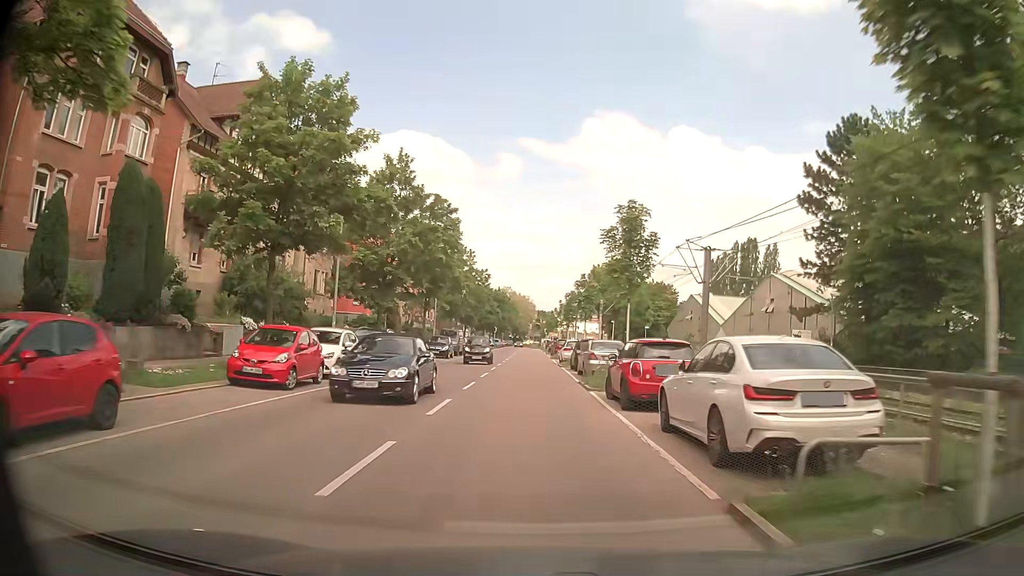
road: secondary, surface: asphalt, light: Day
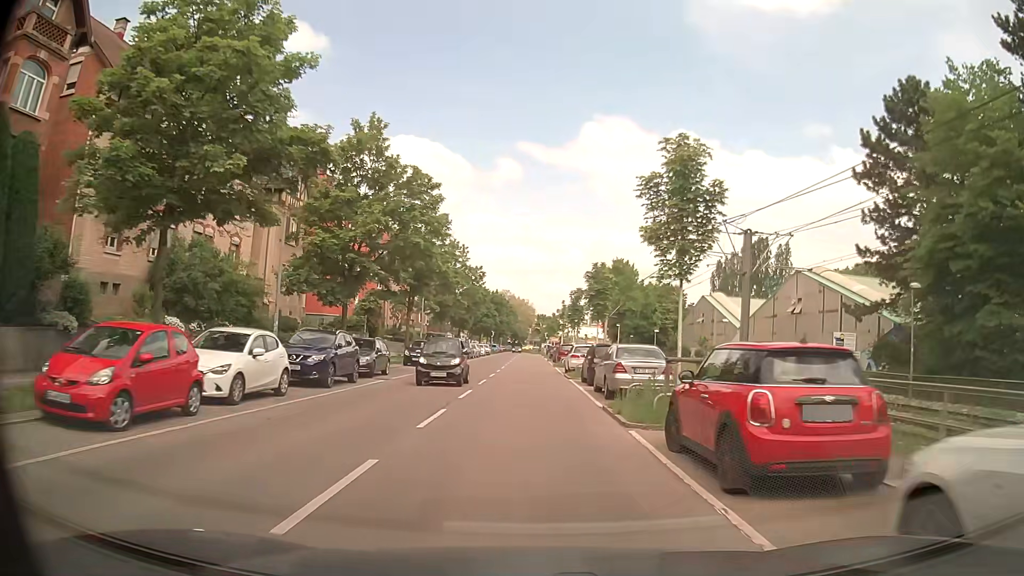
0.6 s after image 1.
(0.0, +7.2) m; 0°
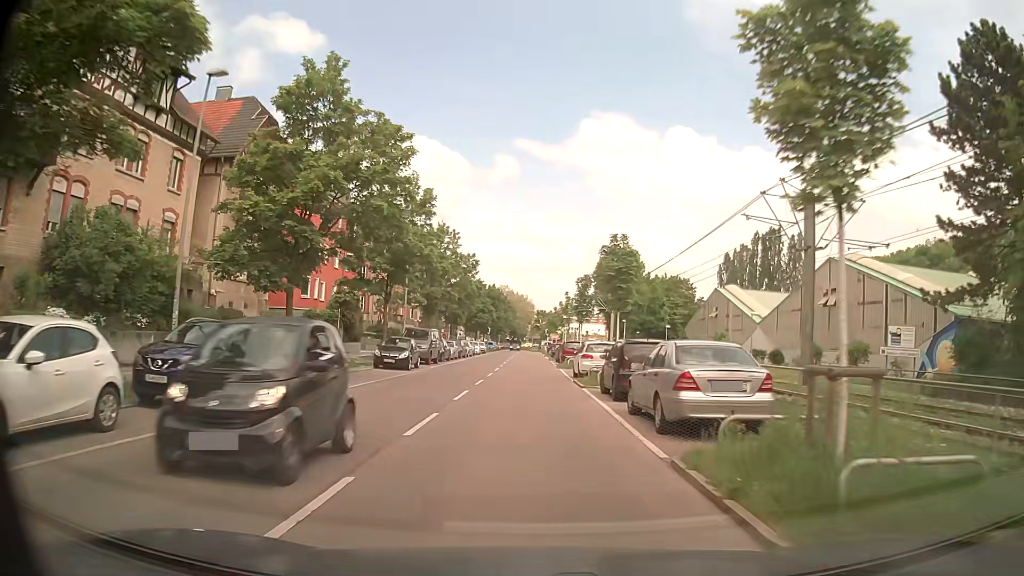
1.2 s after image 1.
(0.0, +7.2) m; 0°
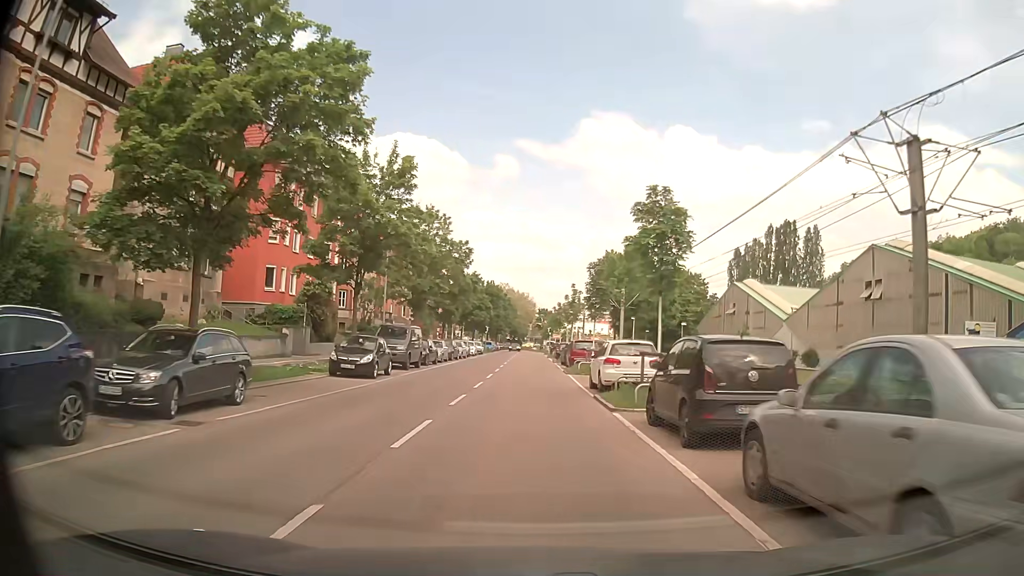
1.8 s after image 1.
(+0.1, +7.2) m; +1°
